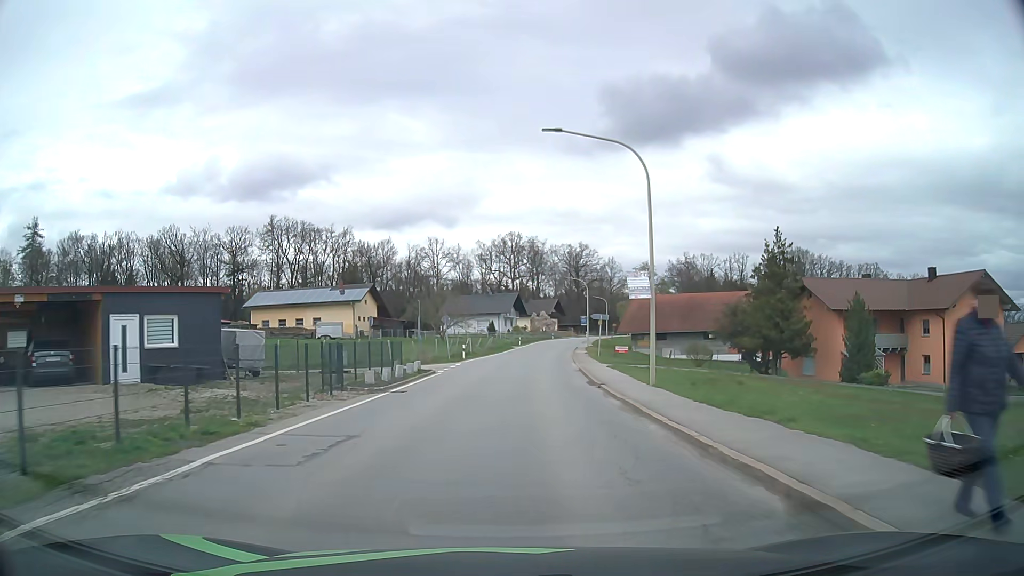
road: secondary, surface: asphalt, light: Day
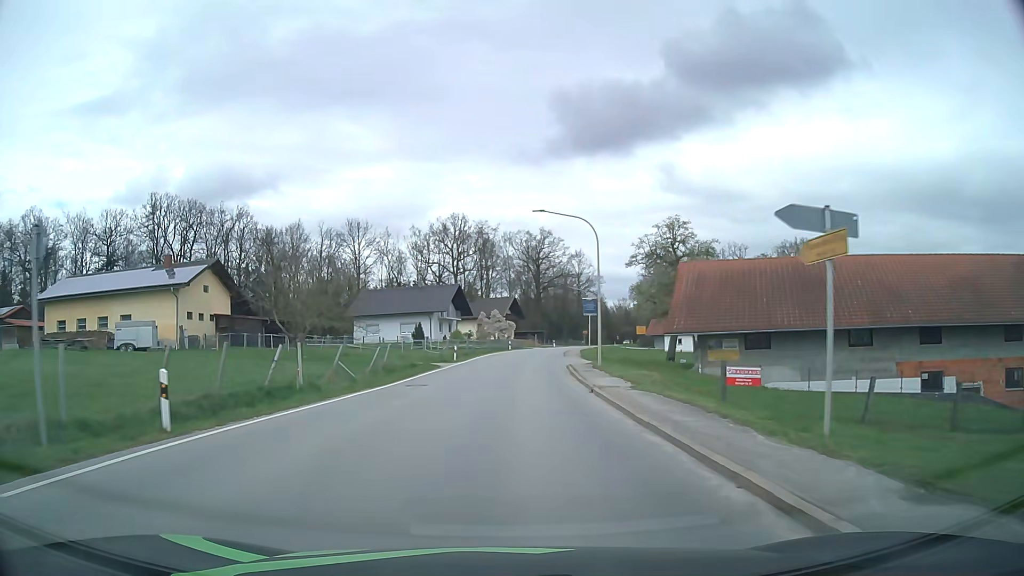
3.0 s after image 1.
(+1.7, +38.1) m; +4°
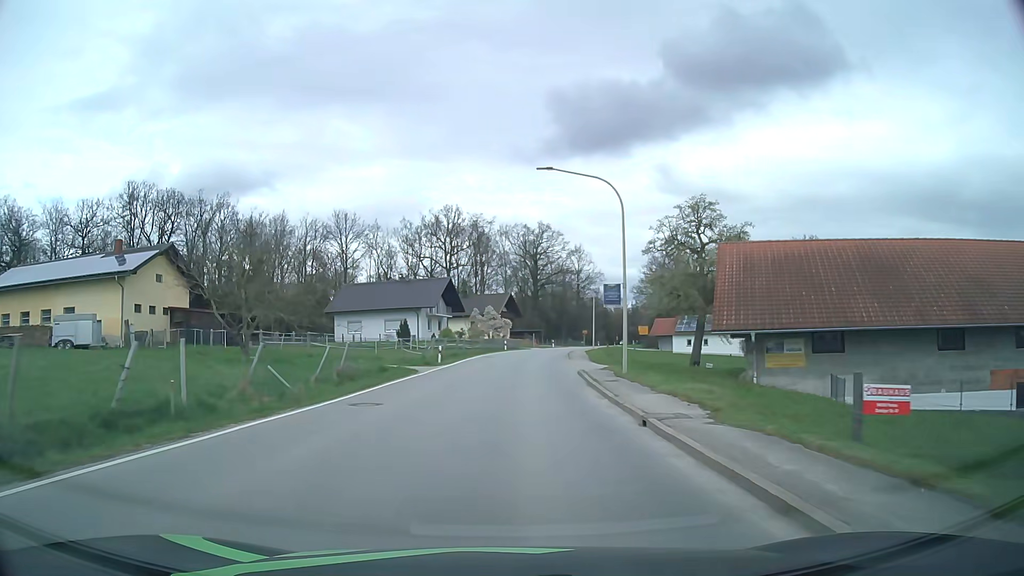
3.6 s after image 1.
(0.0, +7.8) m; +1°
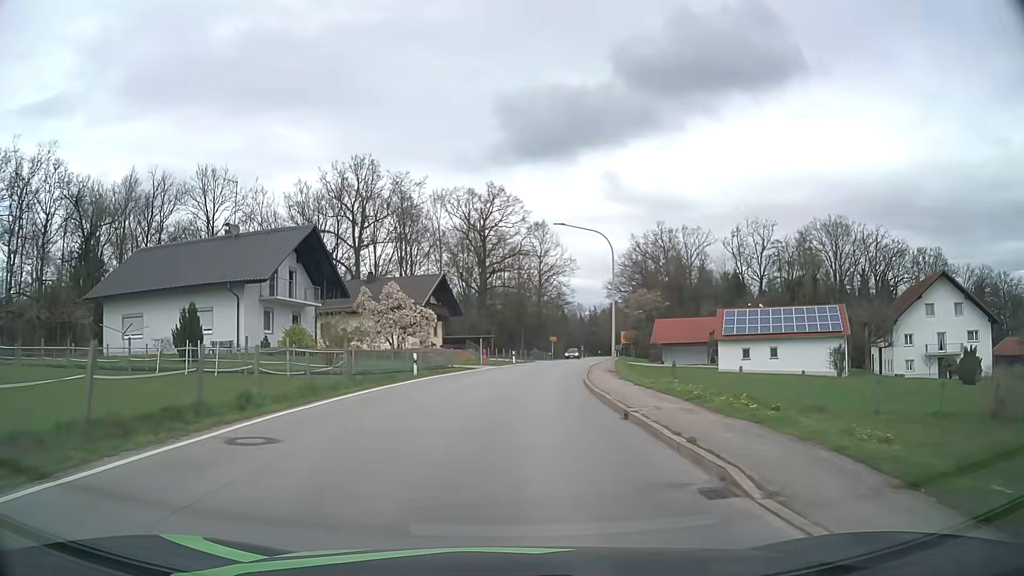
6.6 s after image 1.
(+1.3, +40.0) m; +5°
(0, +10) (+1, +20) (+1, +30) (+3, +40) (+4, +50) (+6, +60) (+8, +69) (+9, +79) (+11, +89) (+13, +99) m
